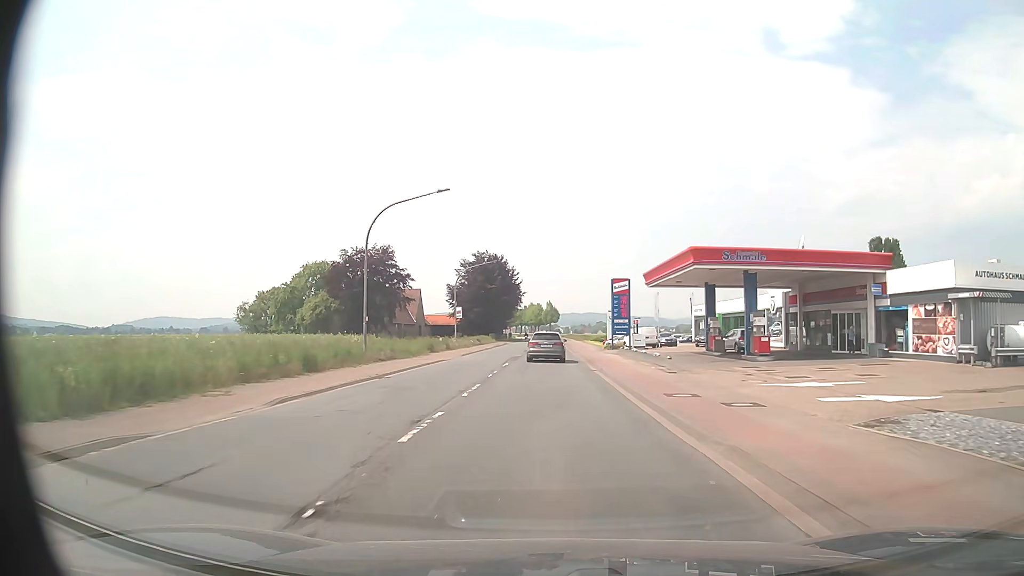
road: primary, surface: asphalt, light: Day
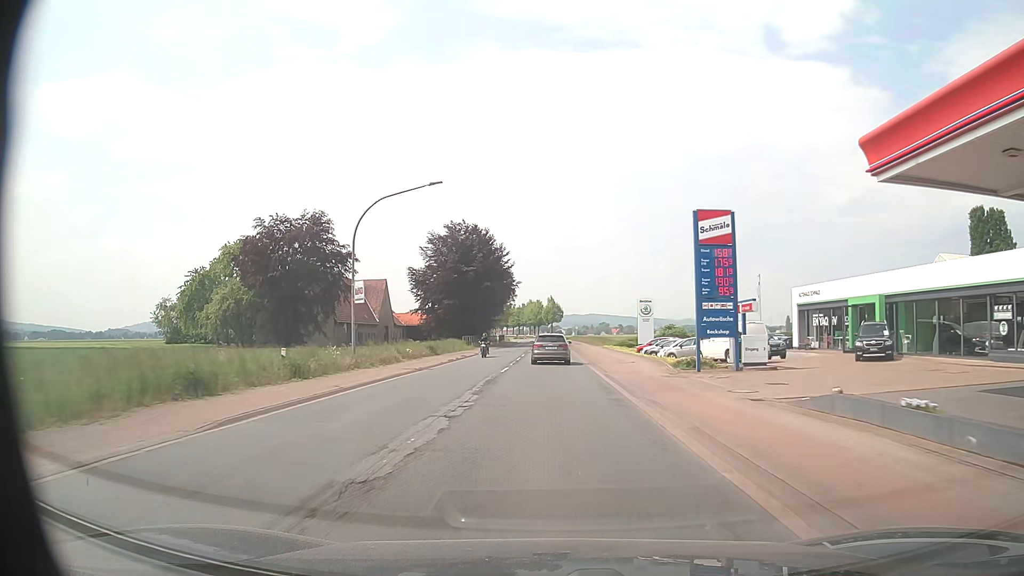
(-0.1, +32.2) m; 0°
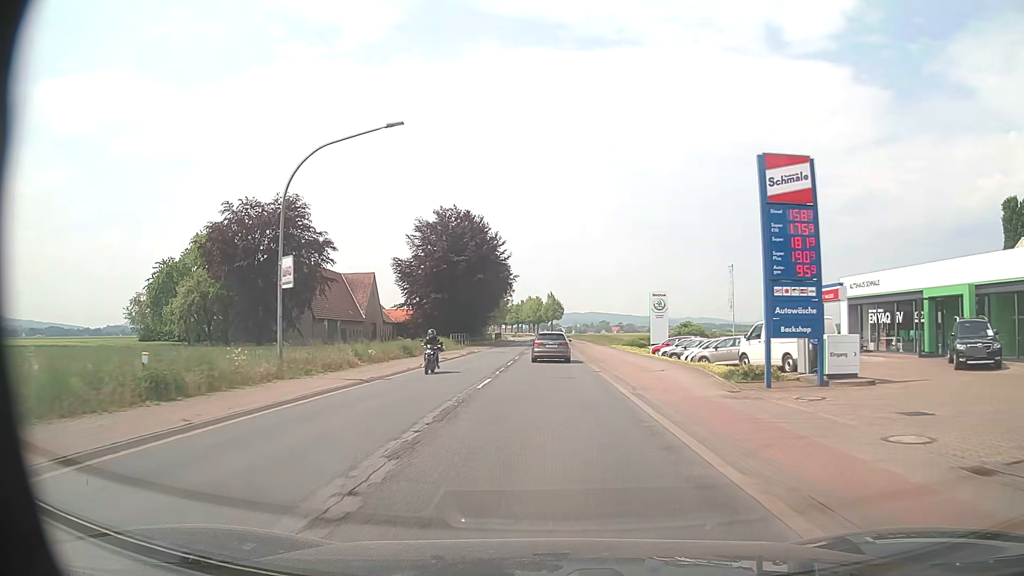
(0.0, +8.0) m; 0°
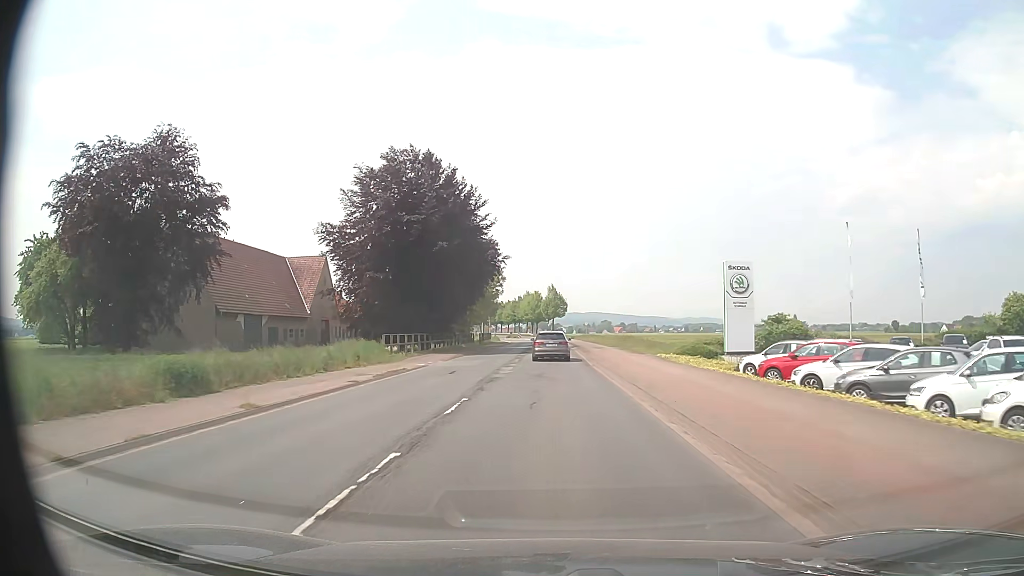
(+0.1, +24.2) m; 0°
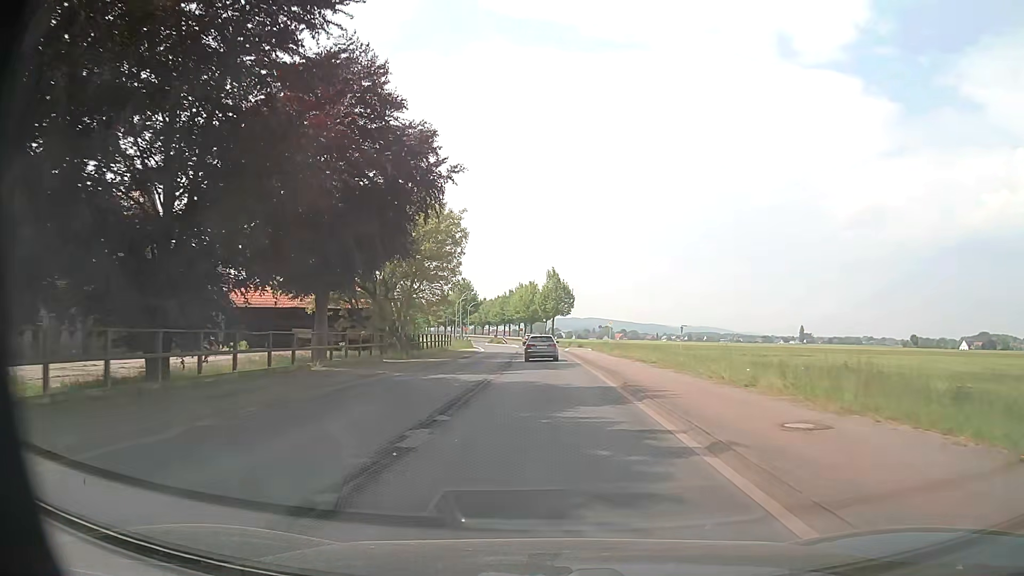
(+0.3, +40.3) m; 0°
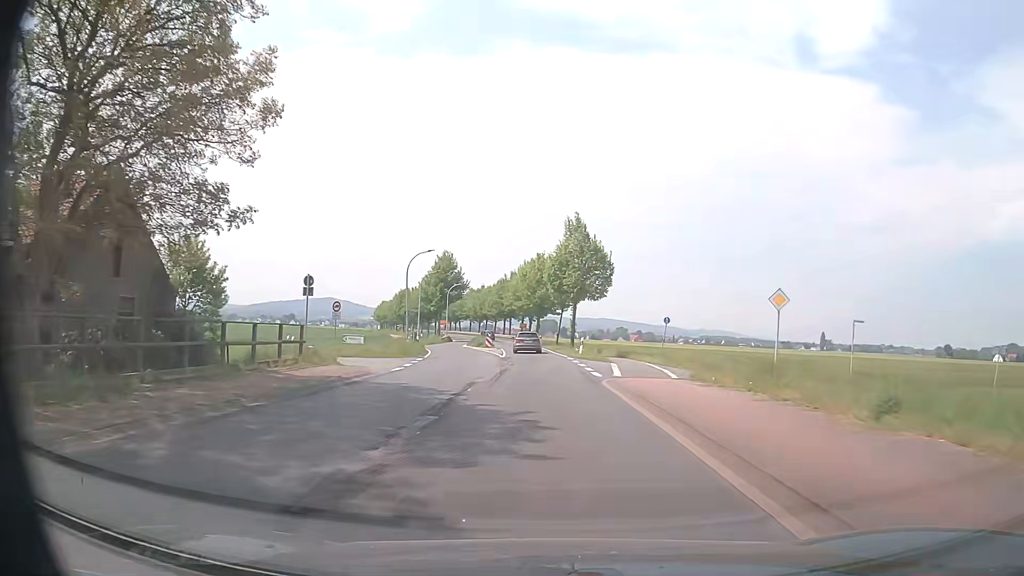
(-0.1, +40.3) m; -1°
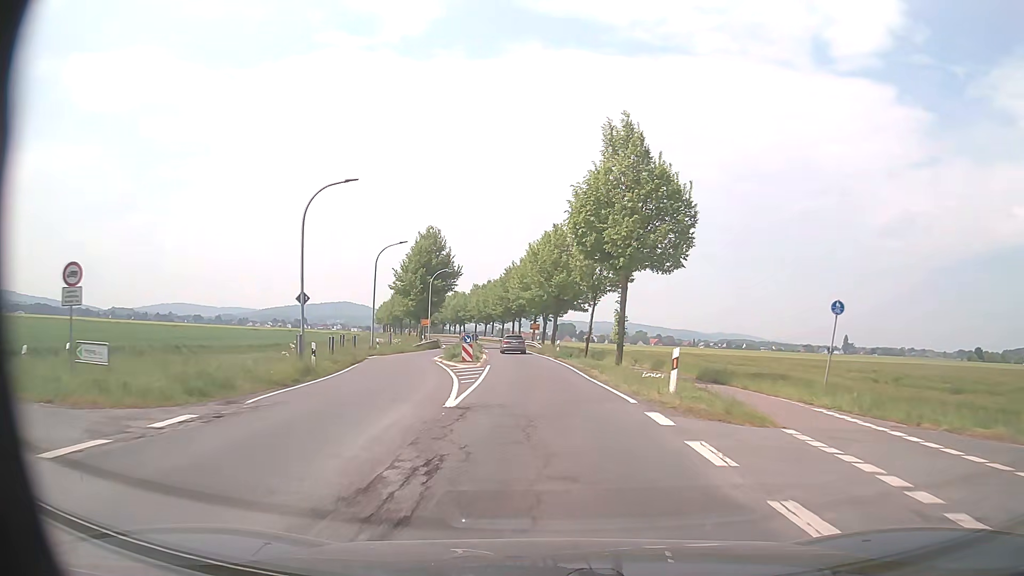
(-0.3, +24.2) m; -2°
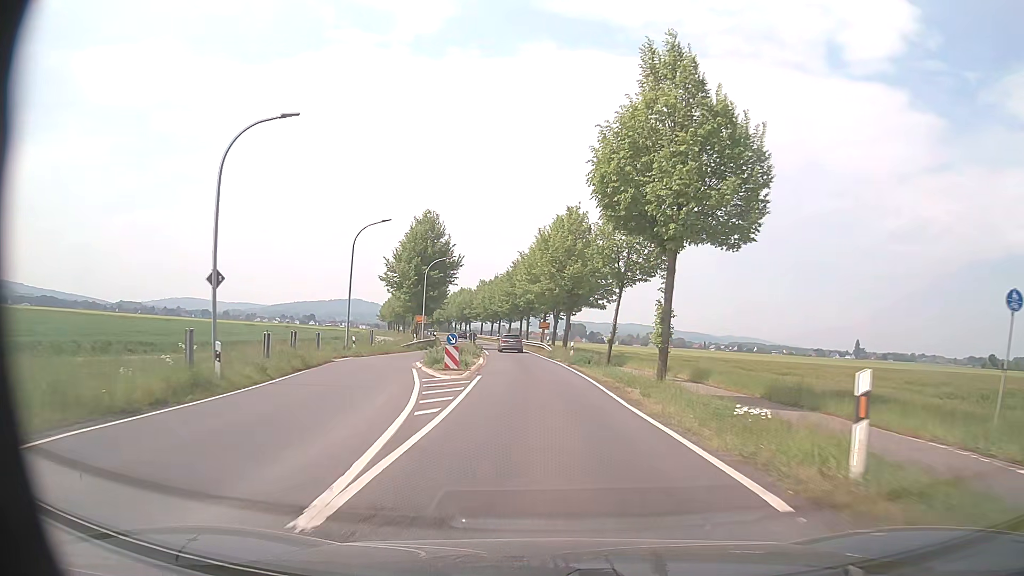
(0.0, +8.1) m; -1°
(0, +10) (0, +20) (-1, +30) (-2, +40) (-3, +50) (-4, +60) (-5, +70) (-7, +80) (-8, +89) (-10, +99) m
